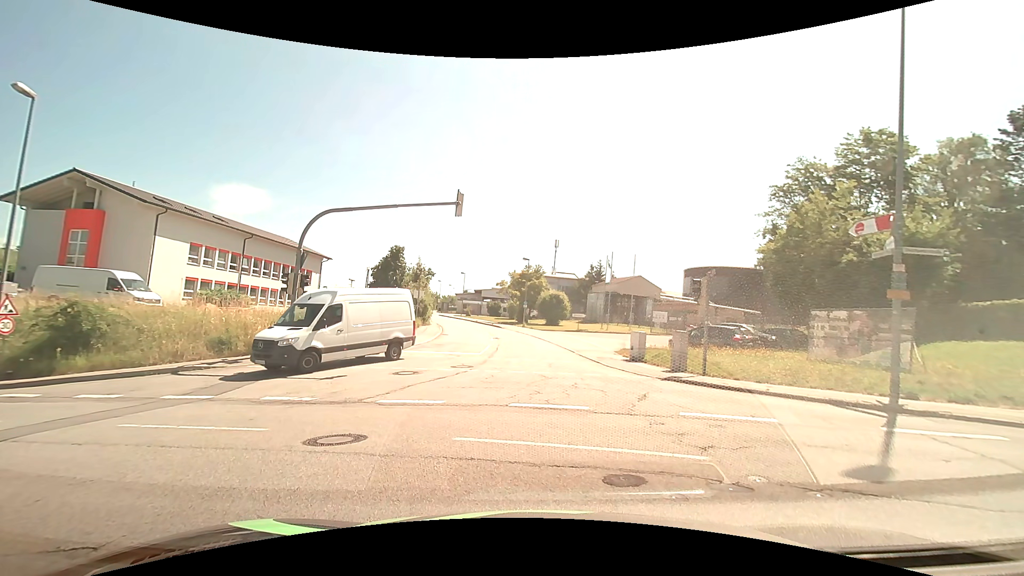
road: residential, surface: asphalt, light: Day
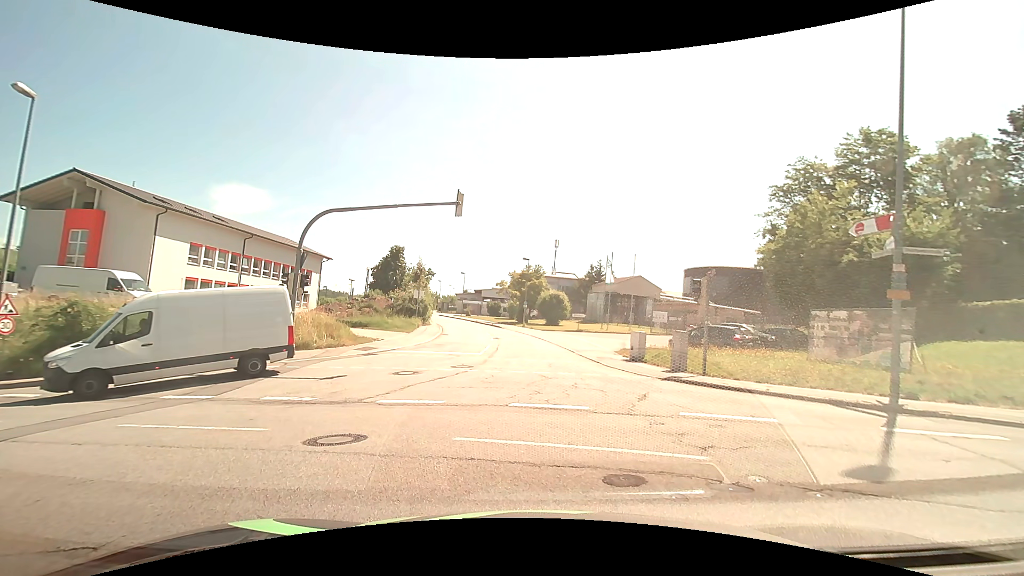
(0.0, 0.0) m; 0°
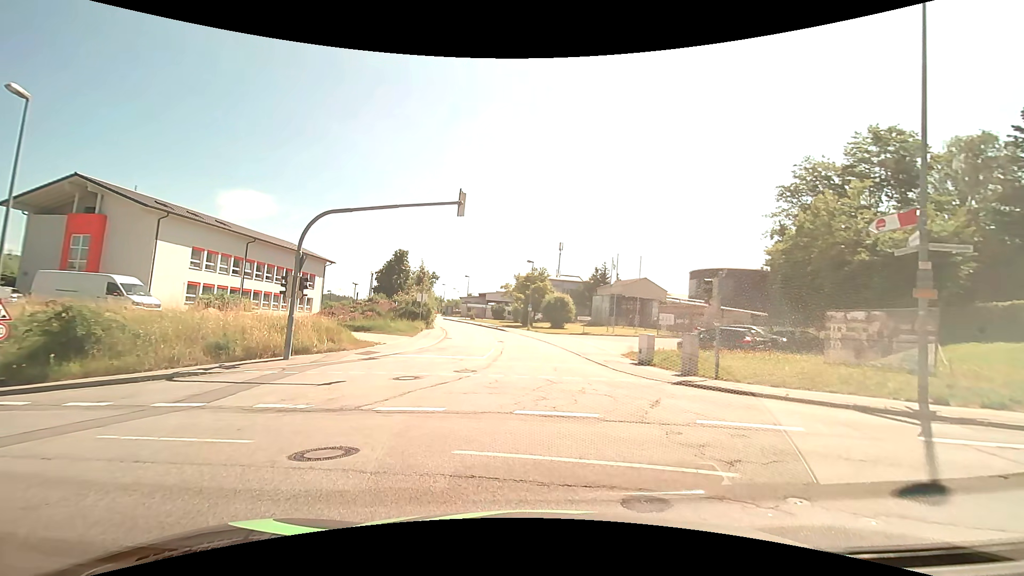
(0.0, +0.6) m; 0°
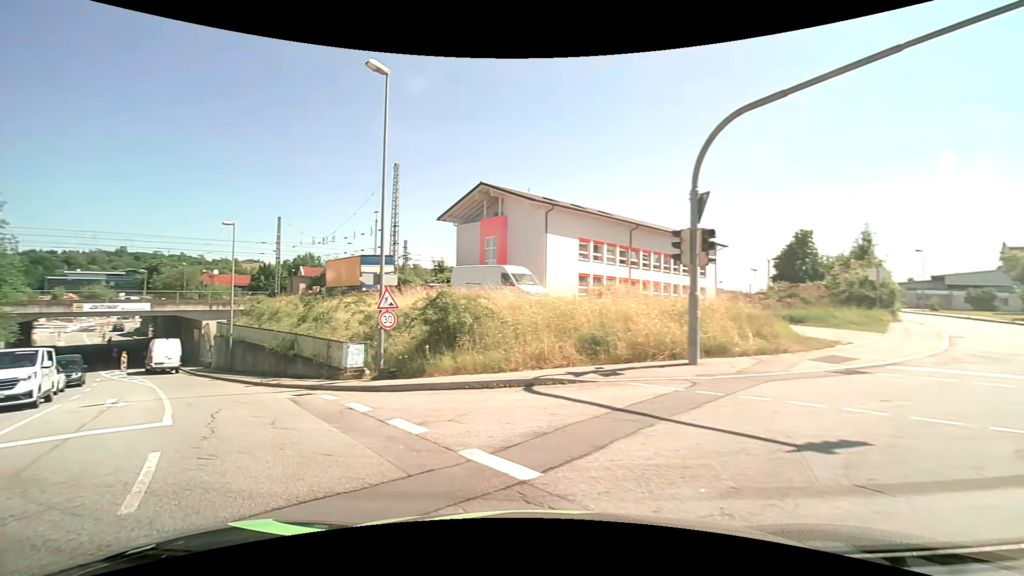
(-2.7, +8.4) m; -41°
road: tertiary
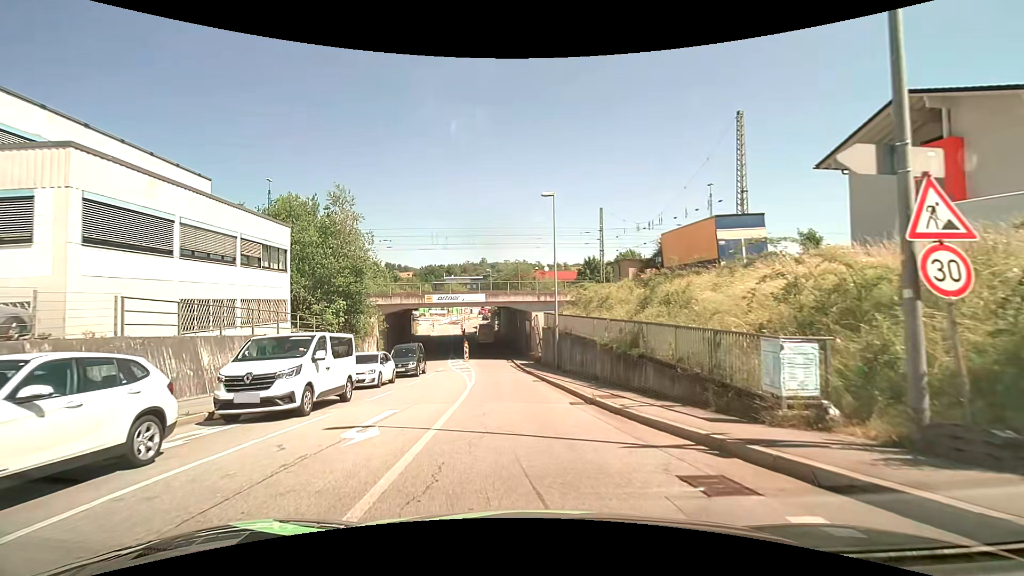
(-4.2, +9.5) m; -37°
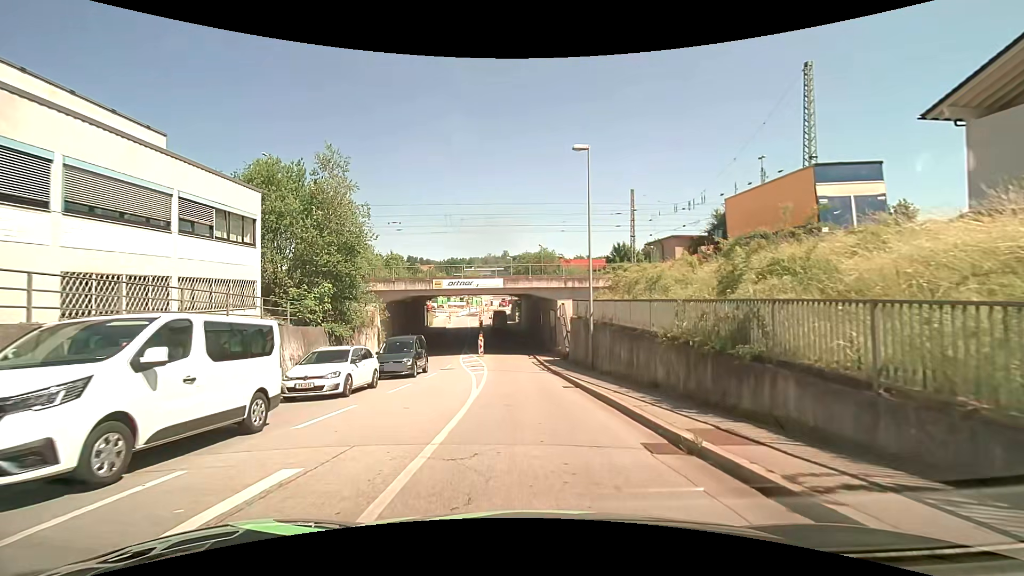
(-0.2, +6.1) m; -2°
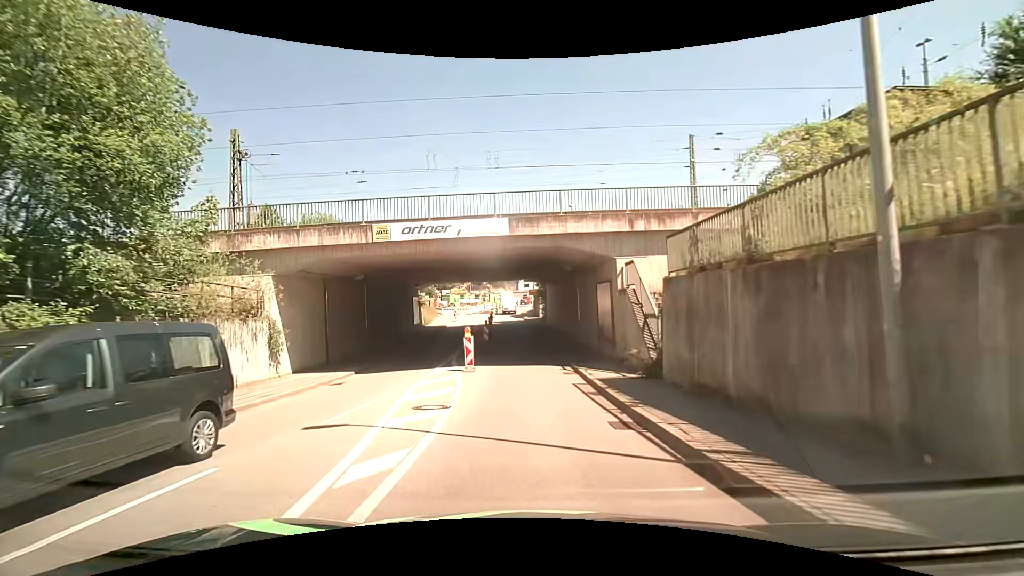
(-0.7, +18.0) m; -4°
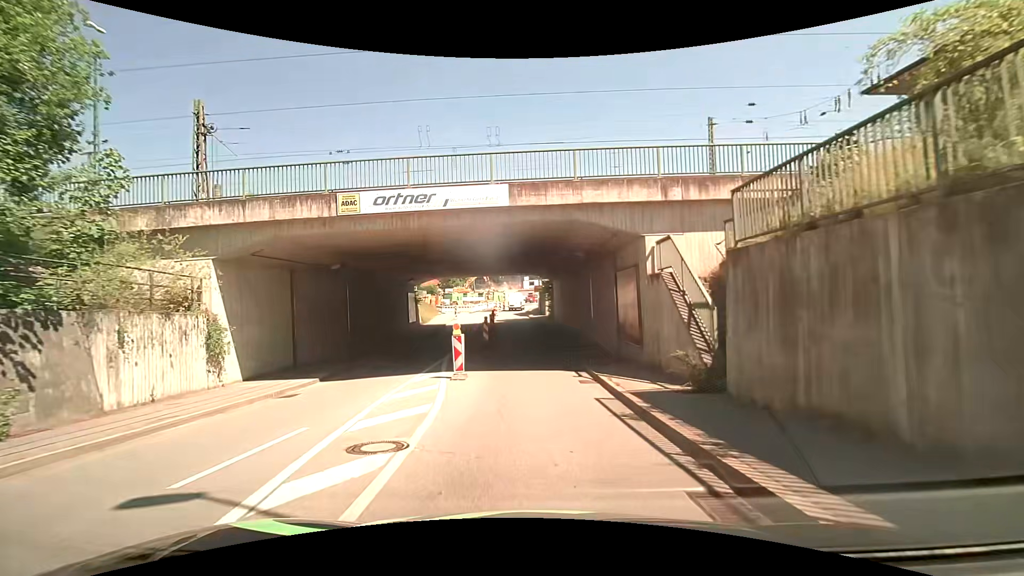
(0.0, +4.0) m; -1°
